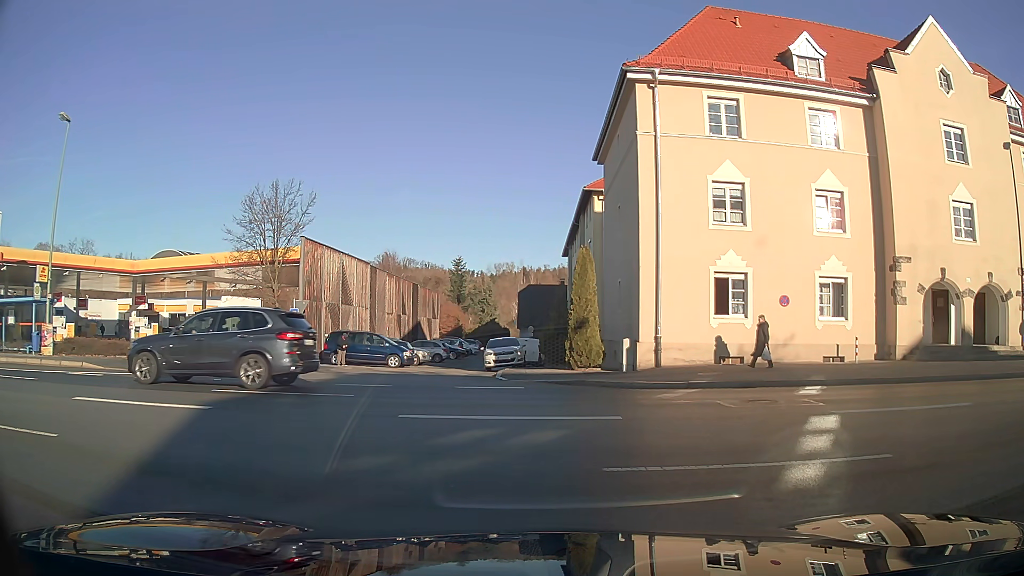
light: Day
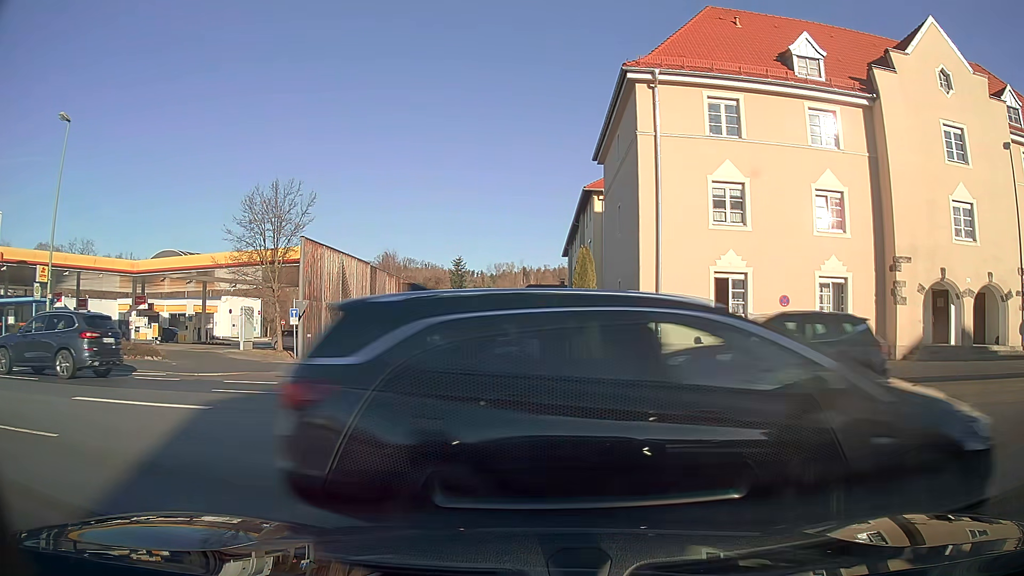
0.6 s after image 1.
(0.0, 0.0) m; 0°
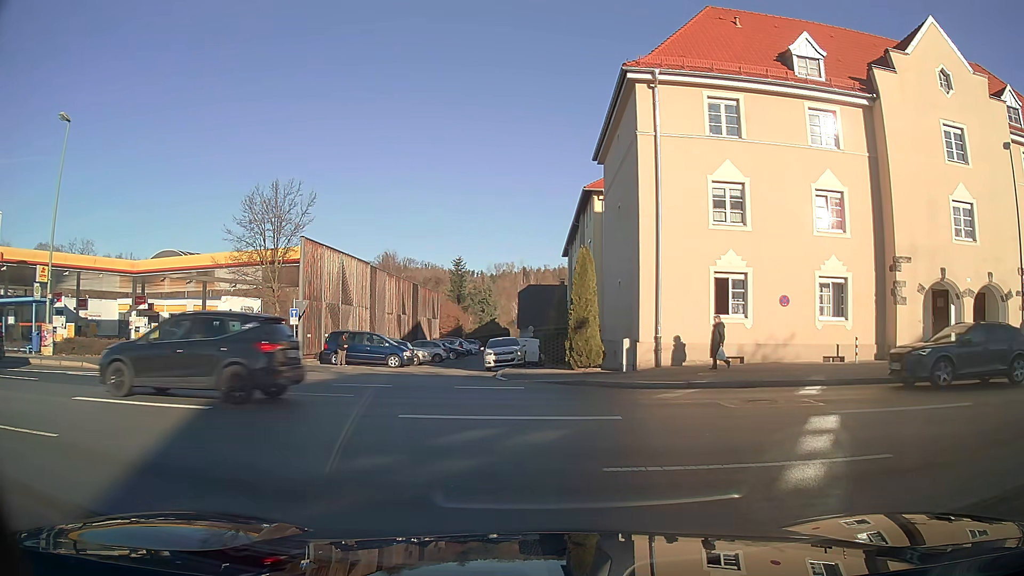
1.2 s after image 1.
(0.0, 0.0) m; 0°
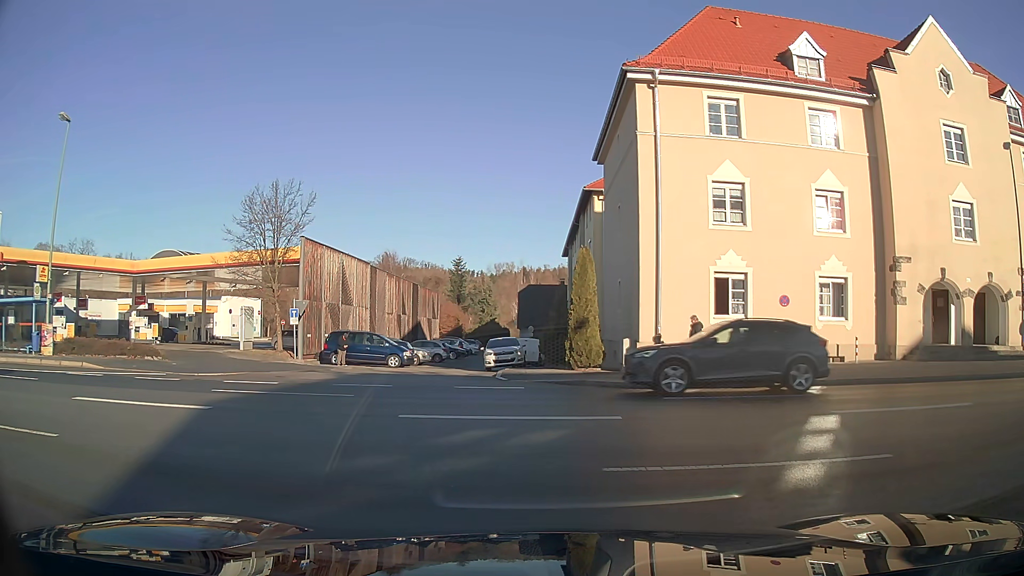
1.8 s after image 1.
(0.0, 0.0) m; 0°
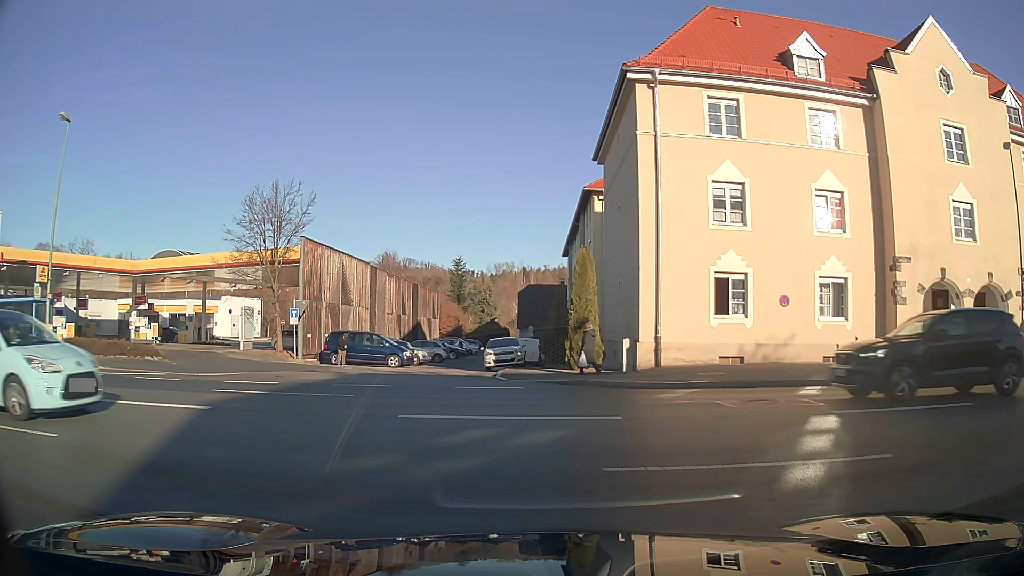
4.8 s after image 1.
(0.0, 0.0) m; 0°
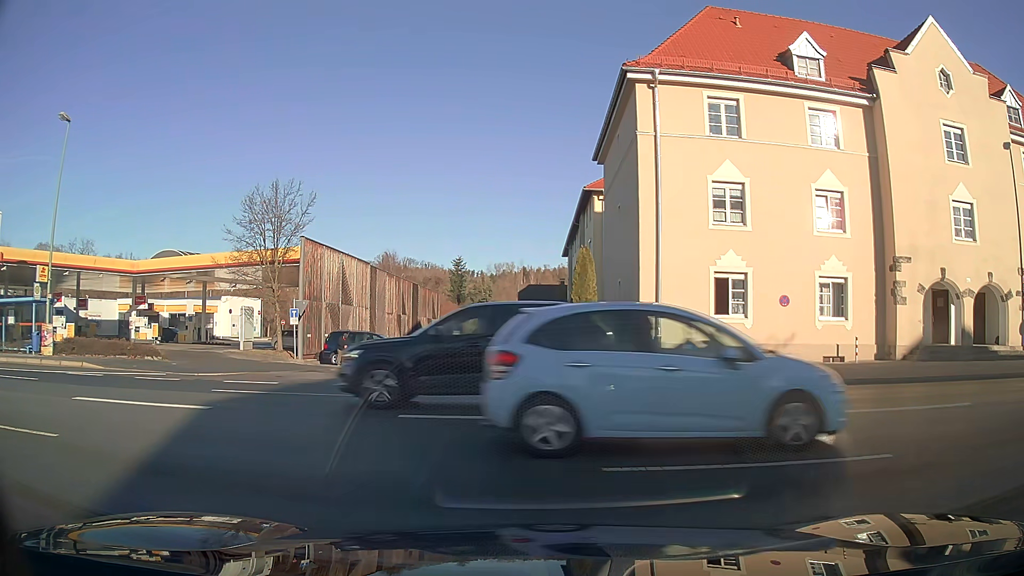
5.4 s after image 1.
(0.0, 0.0) m; 0°
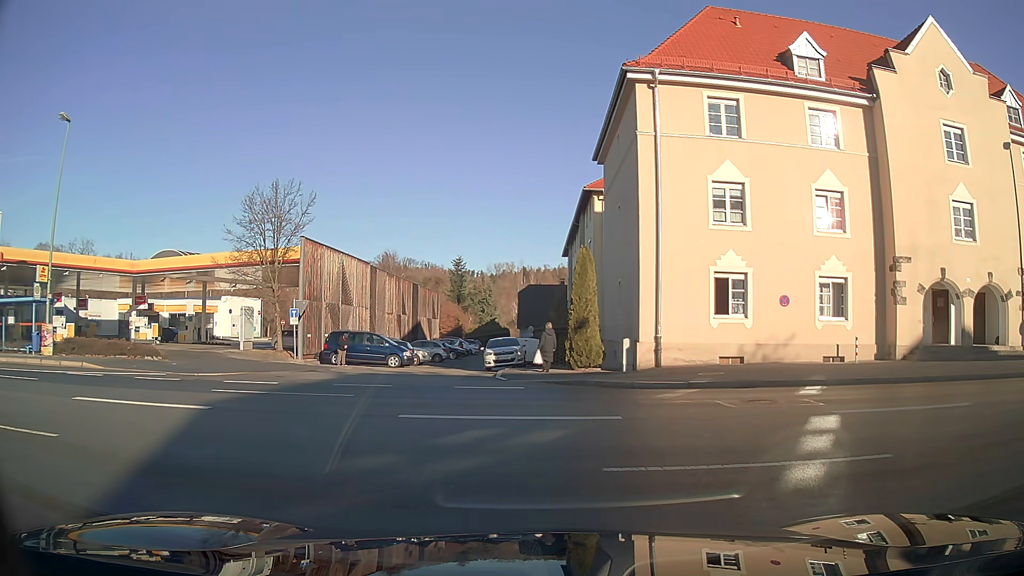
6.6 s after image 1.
(0.0, 0.0) m; 0°
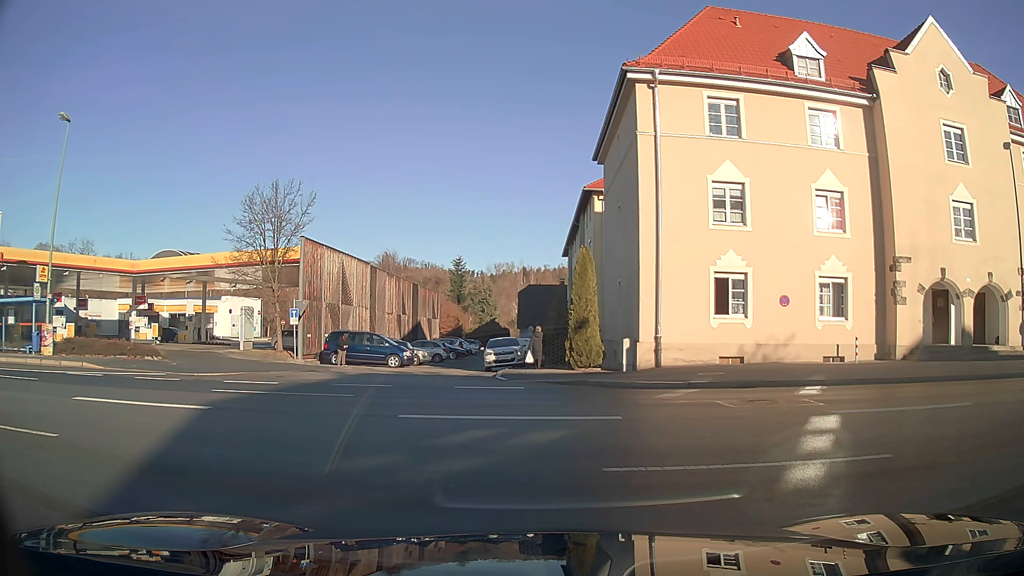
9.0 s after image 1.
(0.0, 0.0) m; 0°
